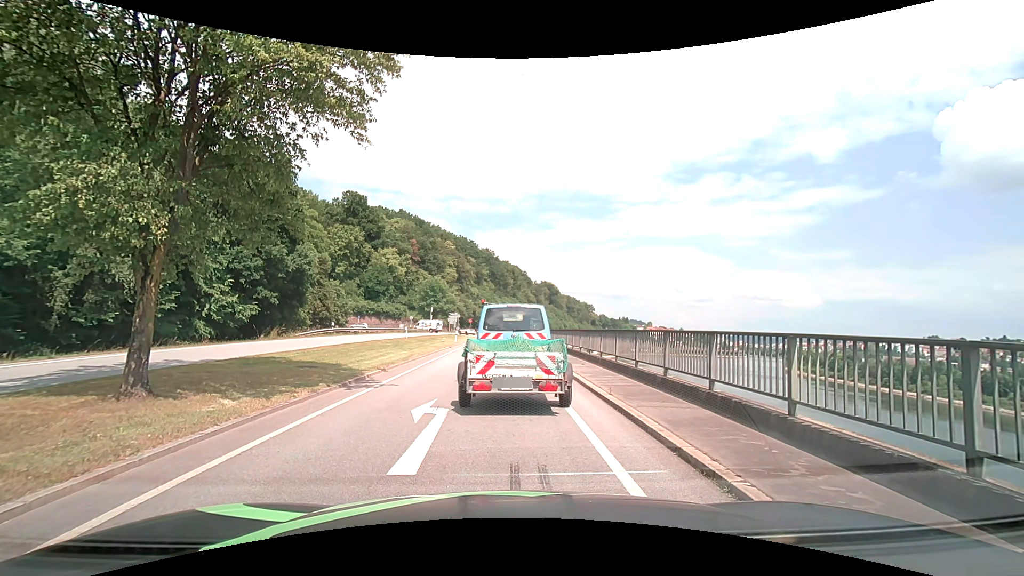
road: primary_link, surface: asphalt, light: Day
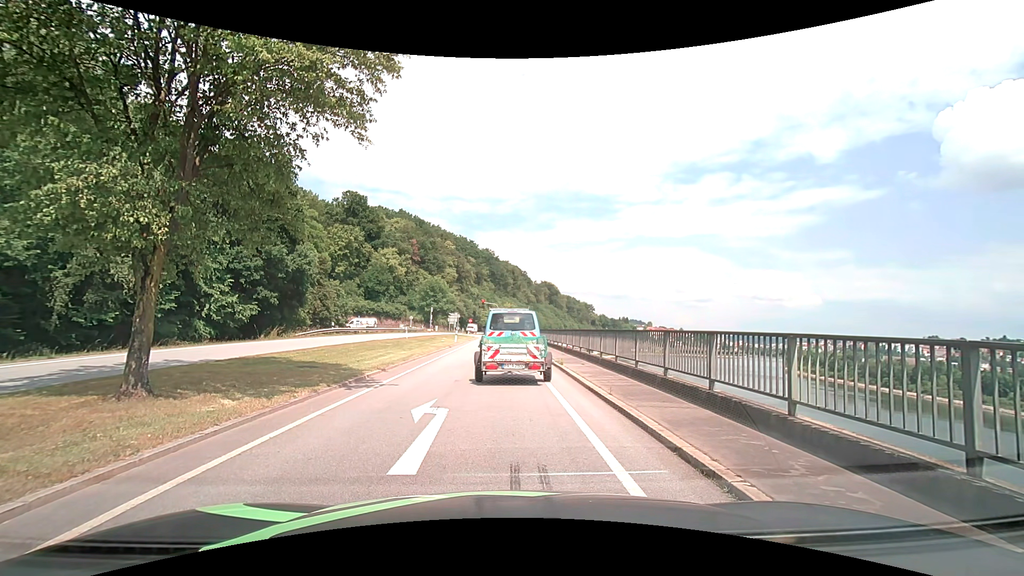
(0.0, 0.0) m; 0°
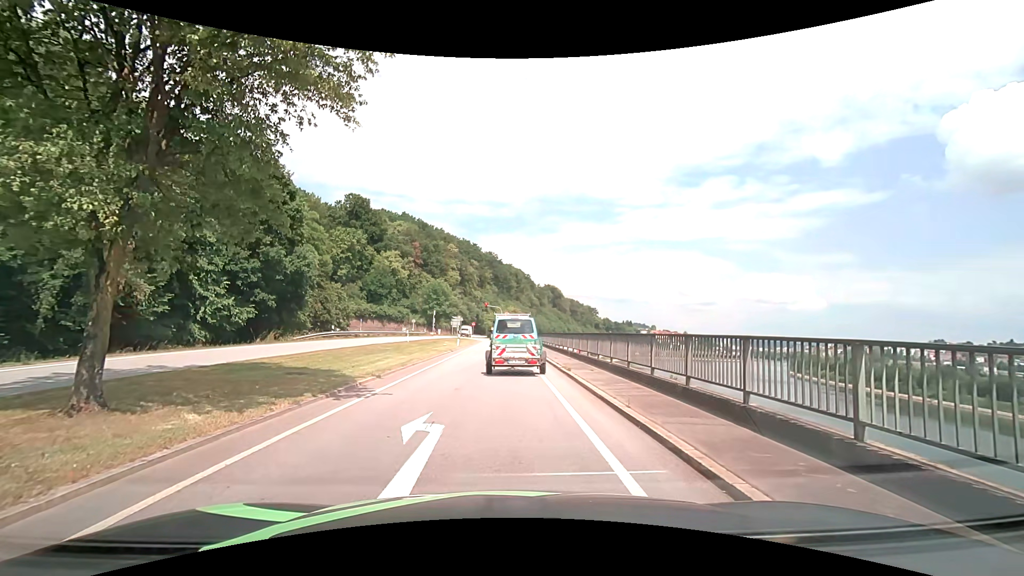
(0.0, +1.1) m; -1°
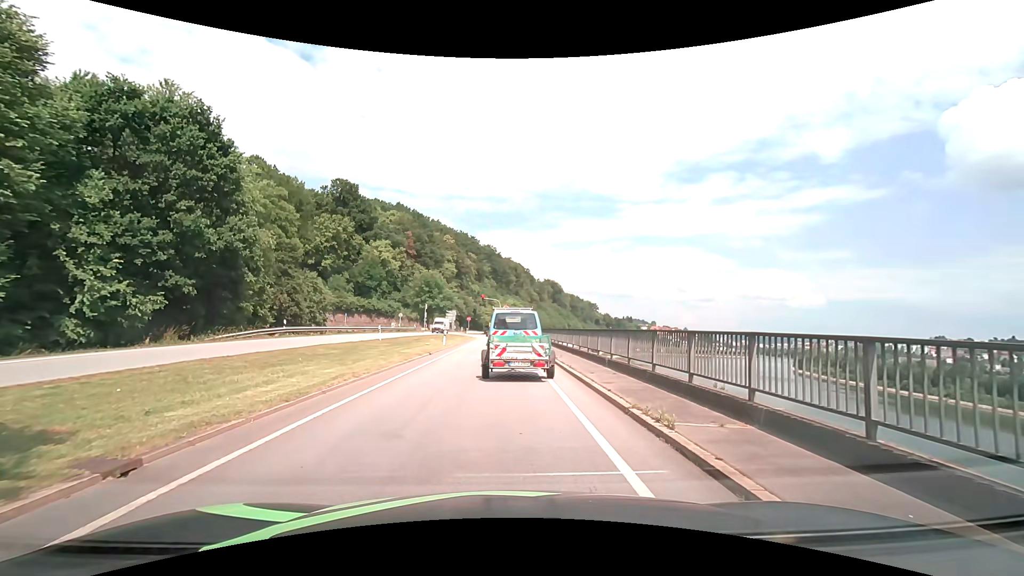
(-0.2, +9.9) m; 0°
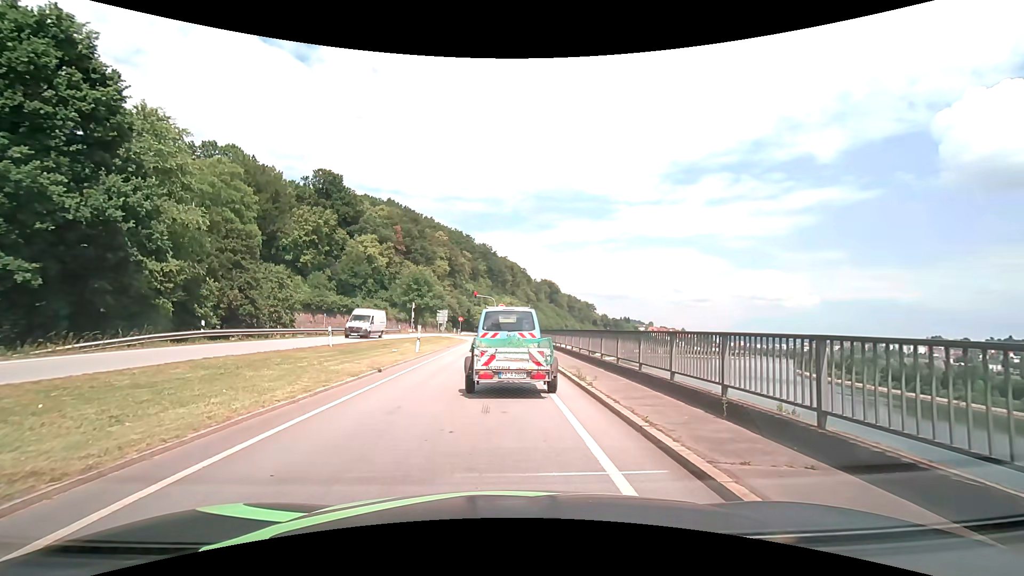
(0.0, +9.1) m; 0°
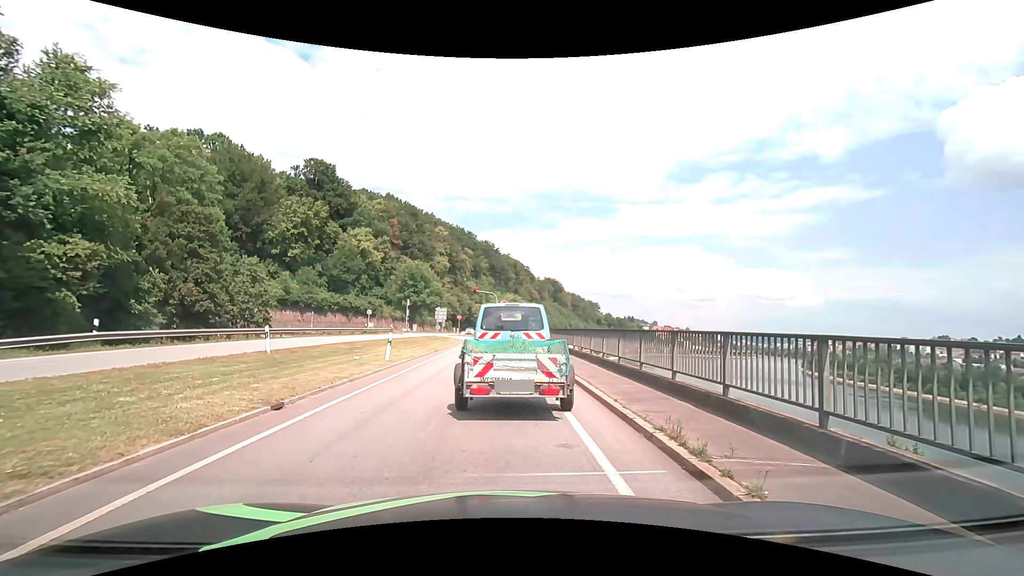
(-0.1, +7.1) m; 0°
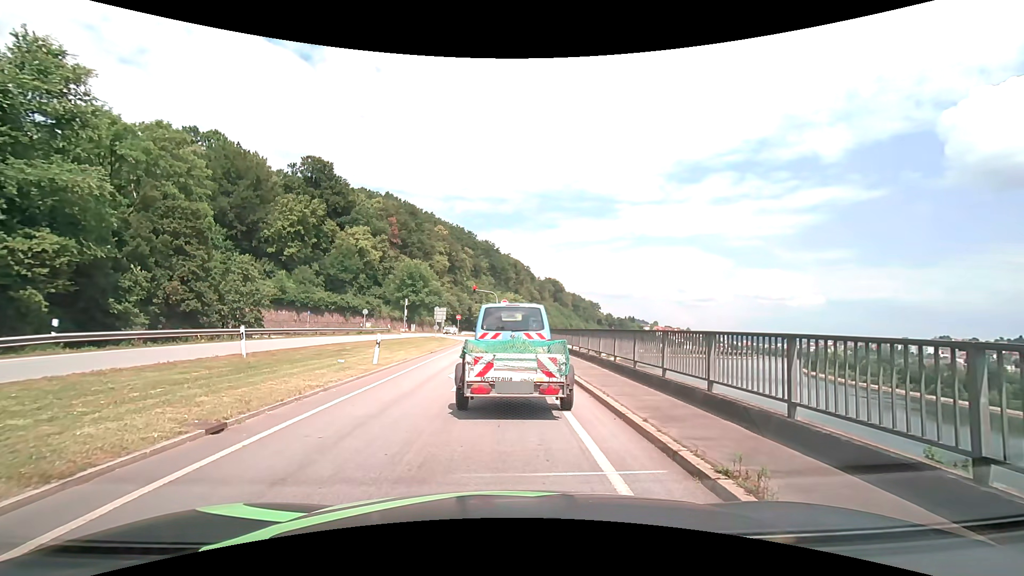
(0.0, +1.8) m; +1°
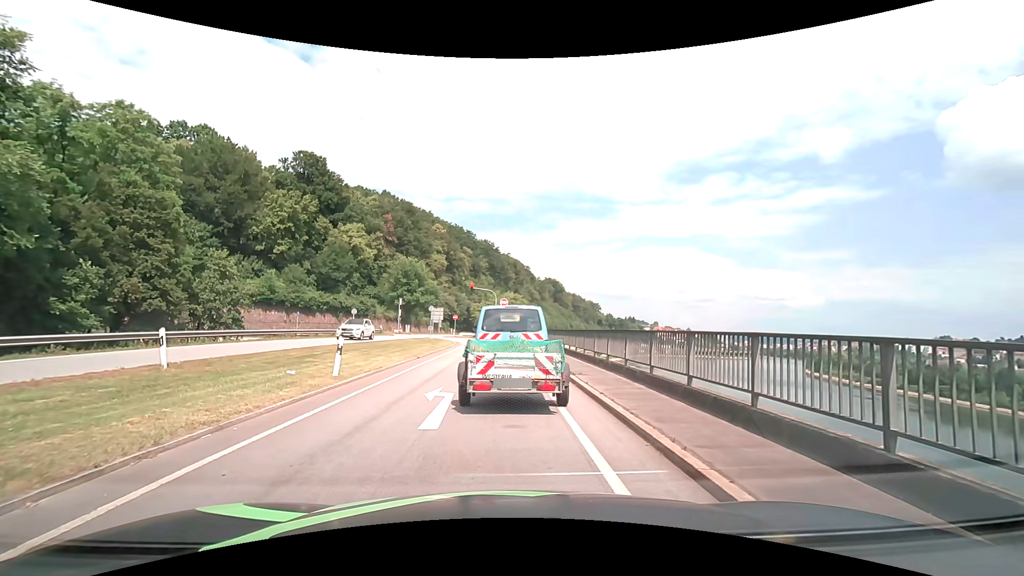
(-0.1, +4.0) m; -1°
